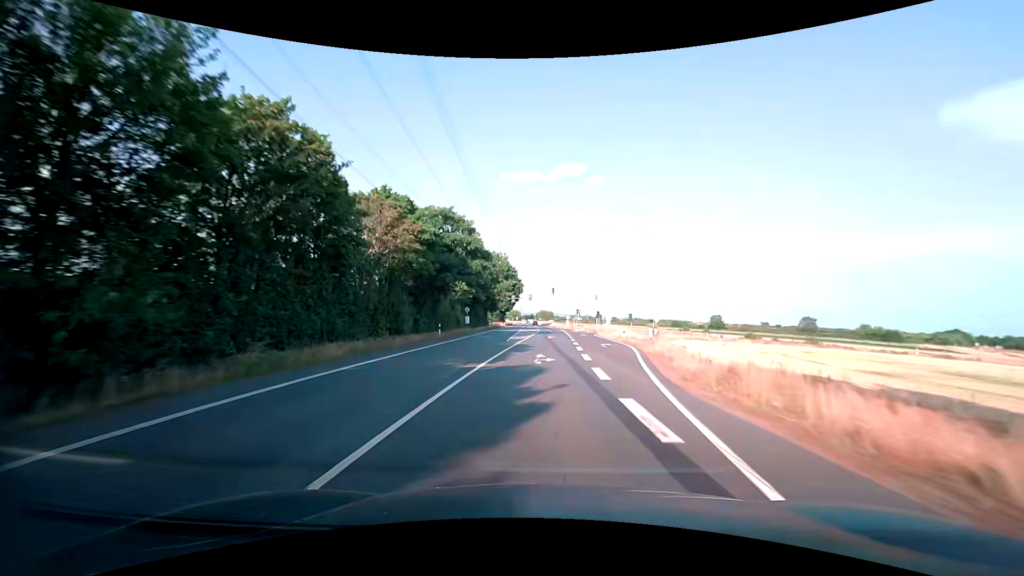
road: secondary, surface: asphalt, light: Day
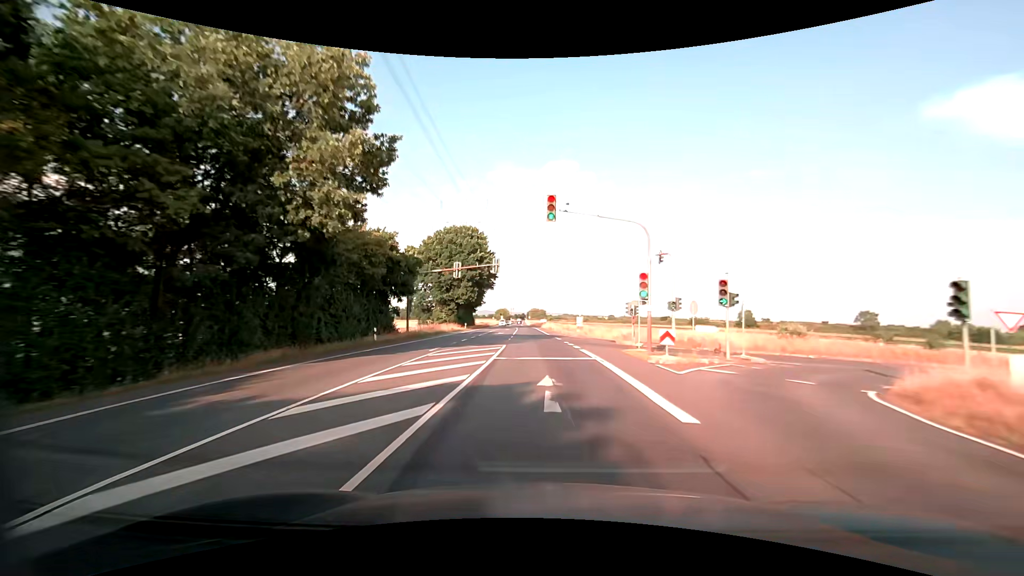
(+1.0, +59.0) m; +1°
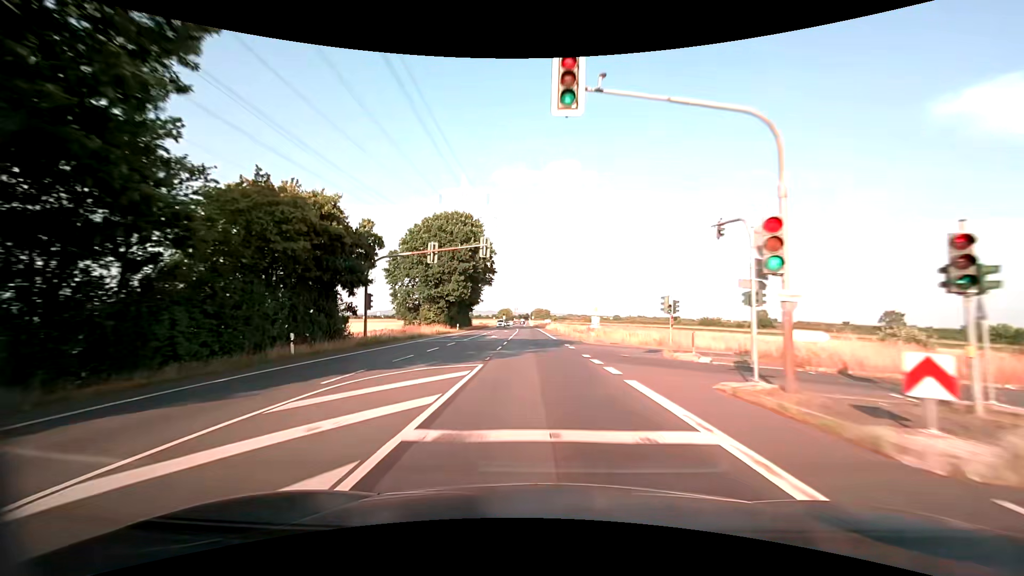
(-0.1, +11.7) m; -1°
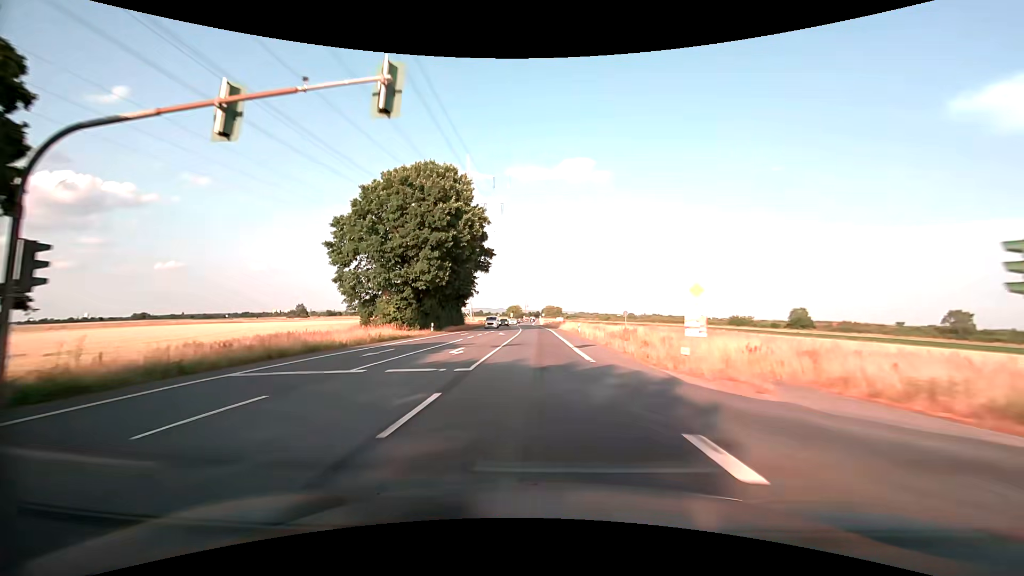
(-0.2, +23.3) m; -1°
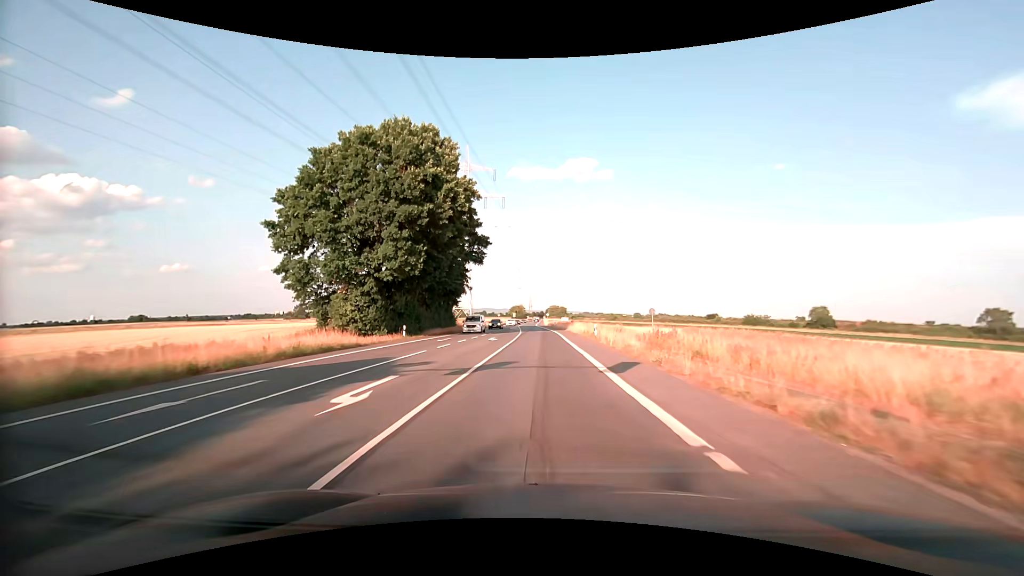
(-0.1, +11.6) m; 0°
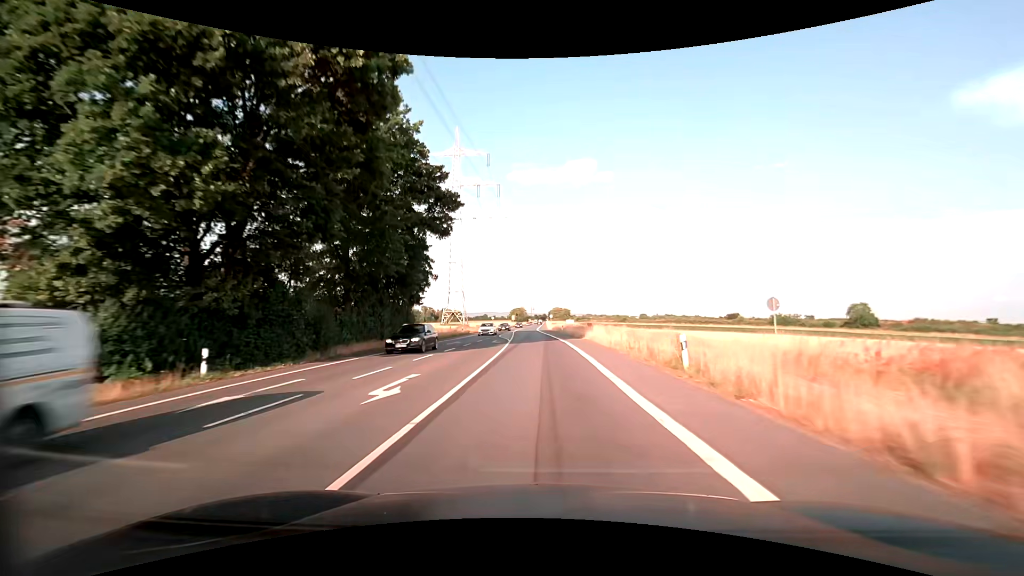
(-0.1, +23.3) m; 0°
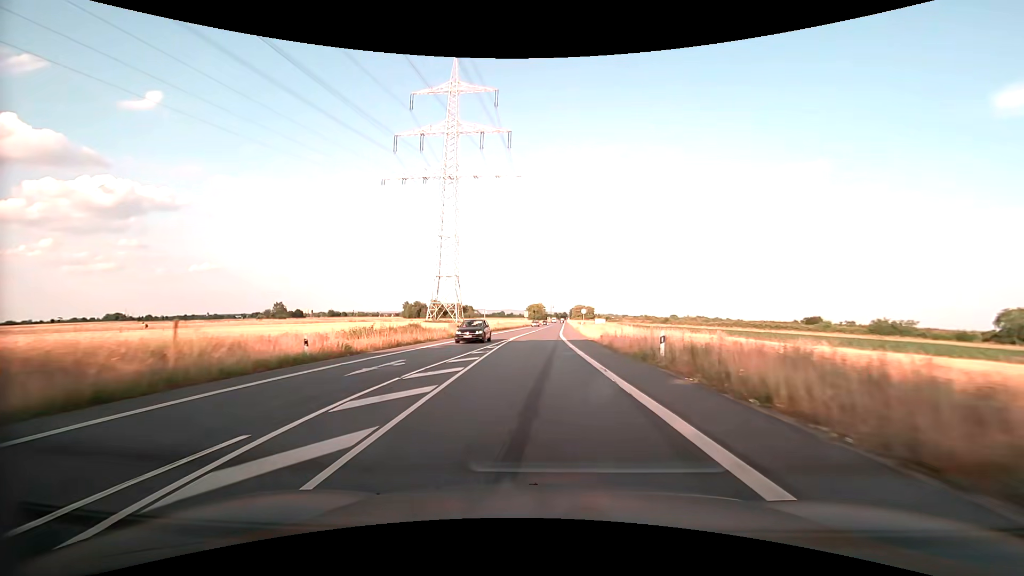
(-1.0, +46.6) m; -2°
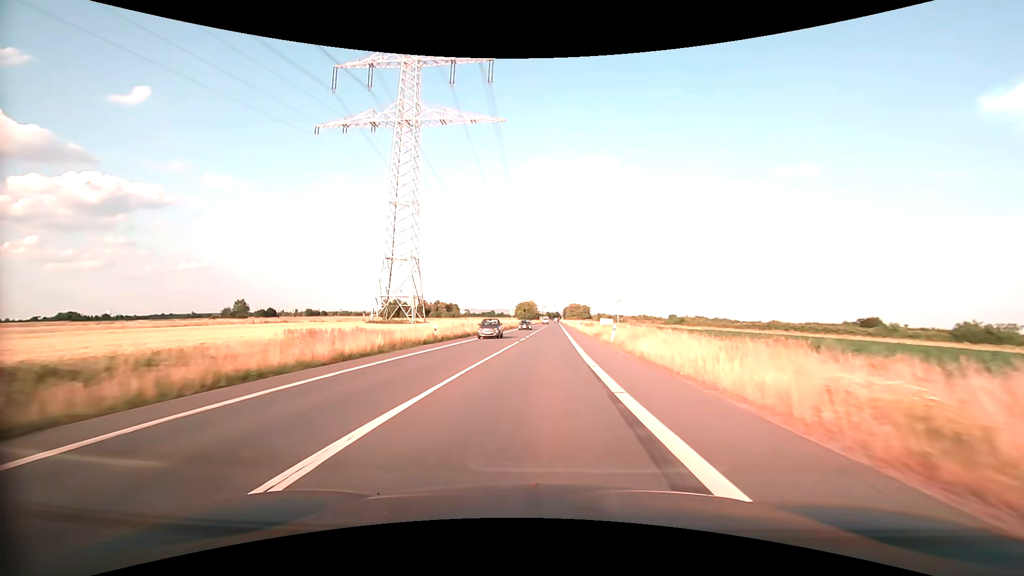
(-0.1, +35.0) m; +1°
(0, +10) (0, +20) (0, +30) (+1, +40) (+1, +50) (+1, +60) (+2, +70) (+2, +80) (+2, +90) (+3, +100) m
